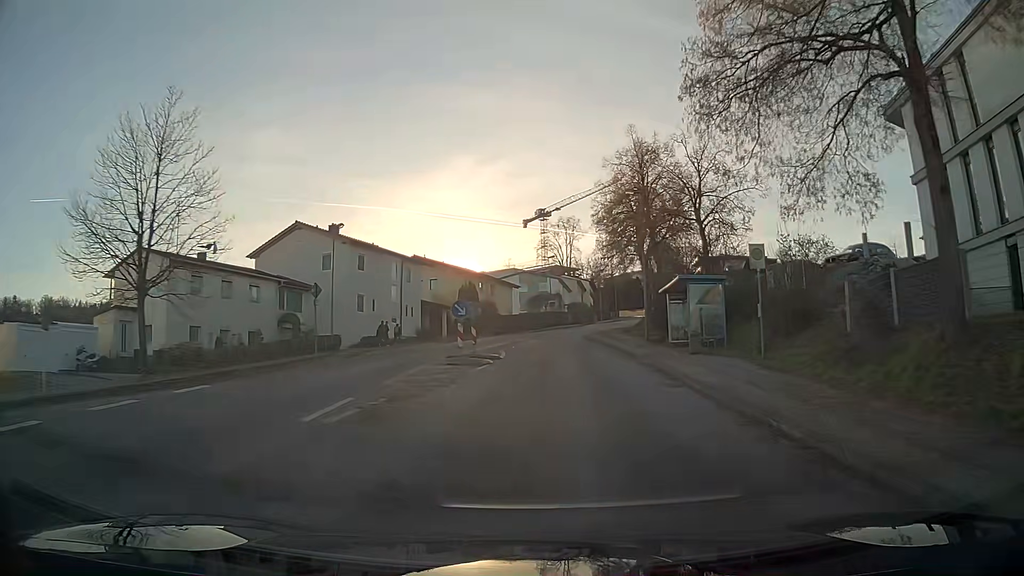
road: residential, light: Day
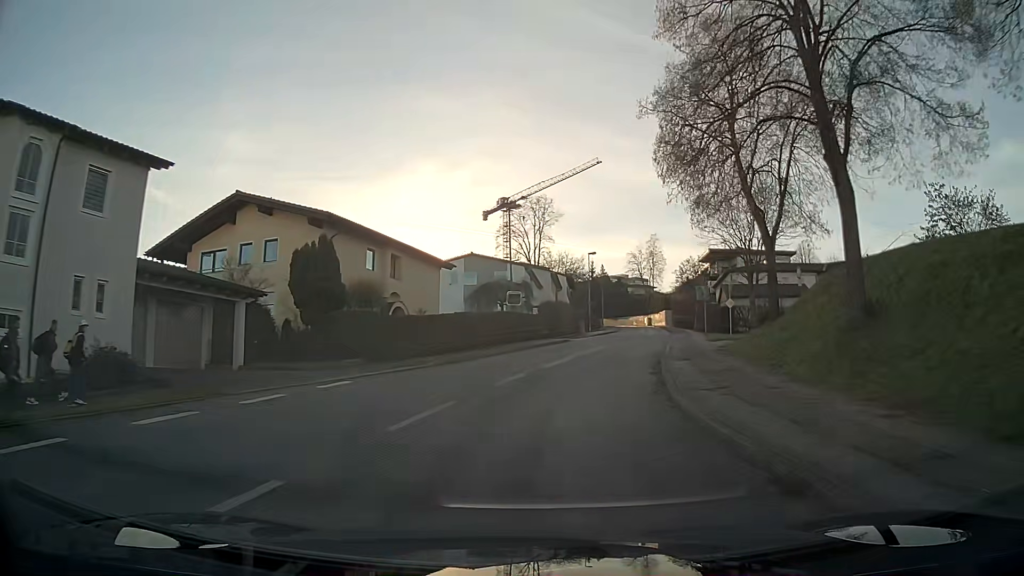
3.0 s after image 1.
(+0.9, +37.9) m; +4°
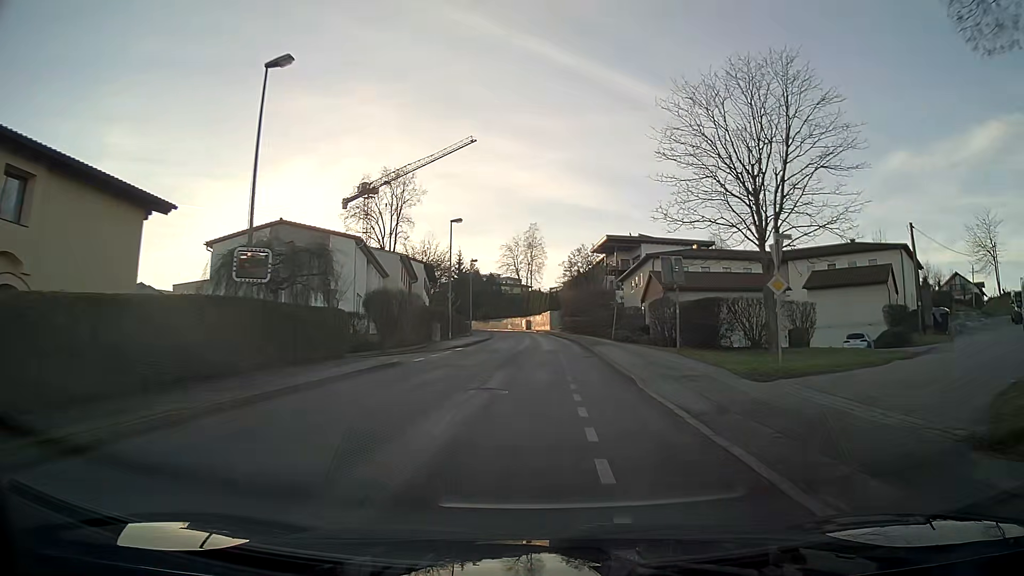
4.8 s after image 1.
(+2.2, +23.4) m; +10°
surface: asphalt
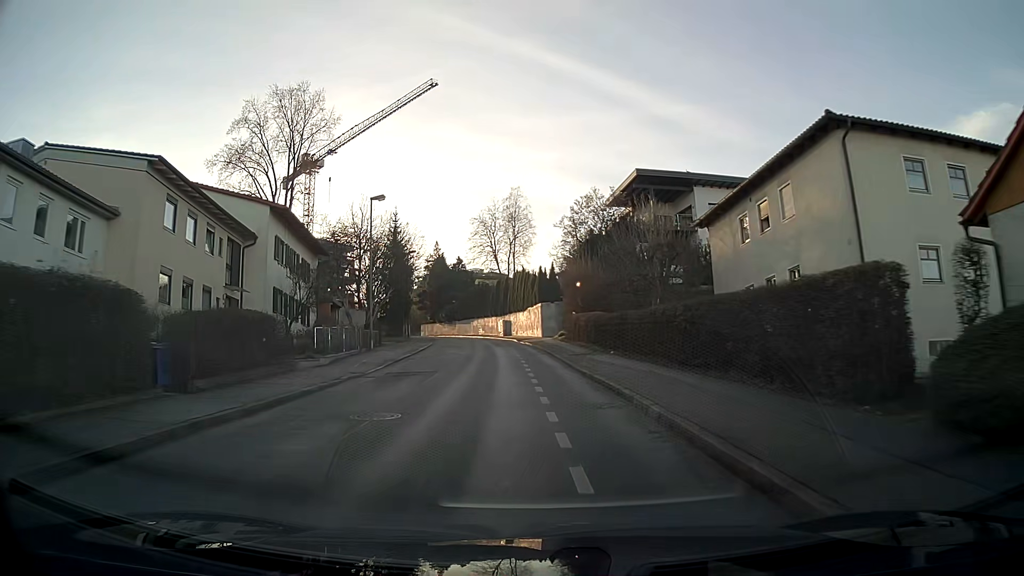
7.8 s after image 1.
(+0.9, +40.3) m; 0°
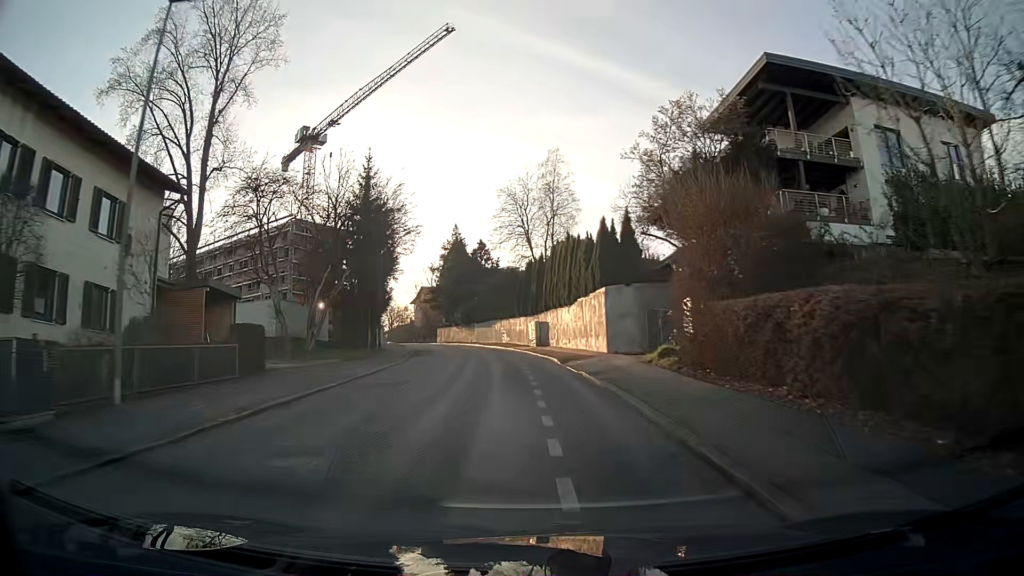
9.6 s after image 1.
(-0.7, +24.6) m; -4°
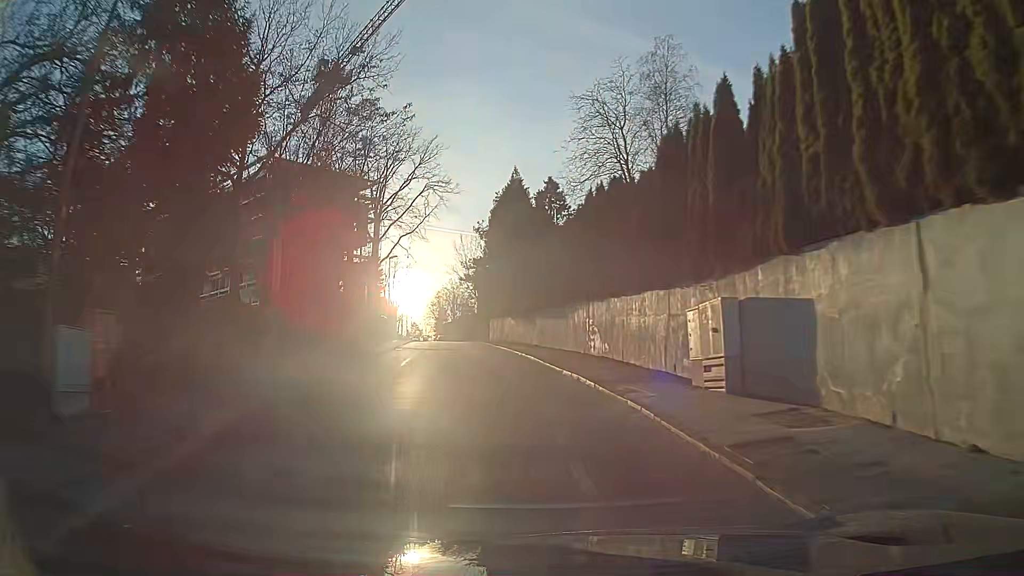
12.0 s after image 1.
(-1.7, +31.4) m; -7°
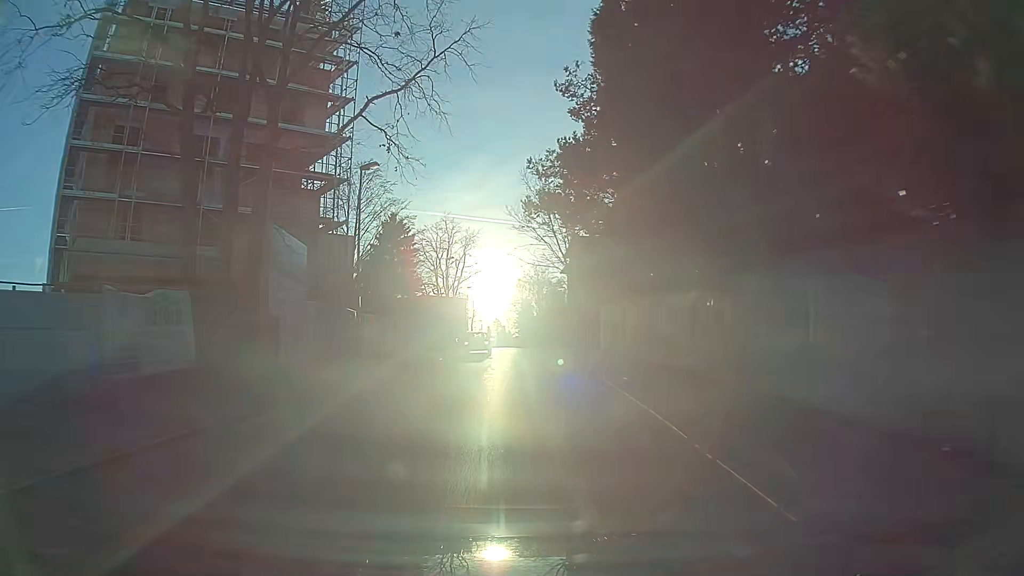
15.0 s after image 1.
(-3.1, +38.3) m; -7°
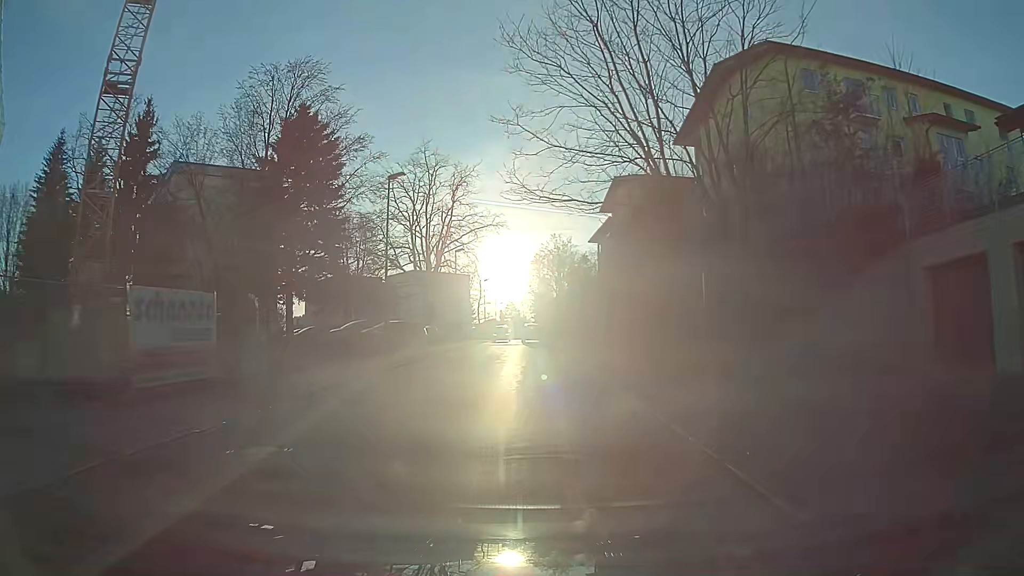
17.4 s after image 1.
(-0.5, +30.2) m; -1°
